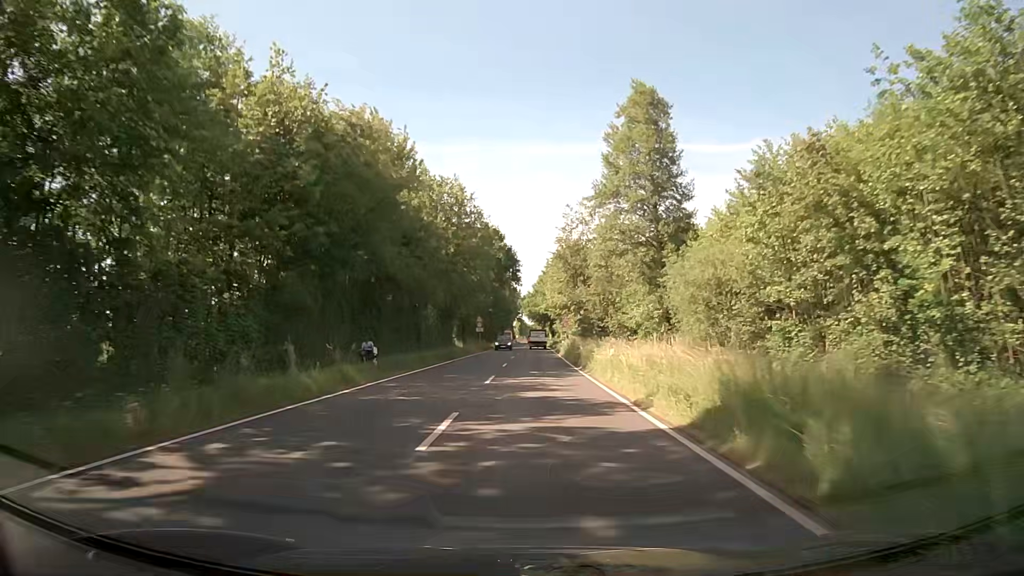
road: secondary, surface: asphalt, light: Day
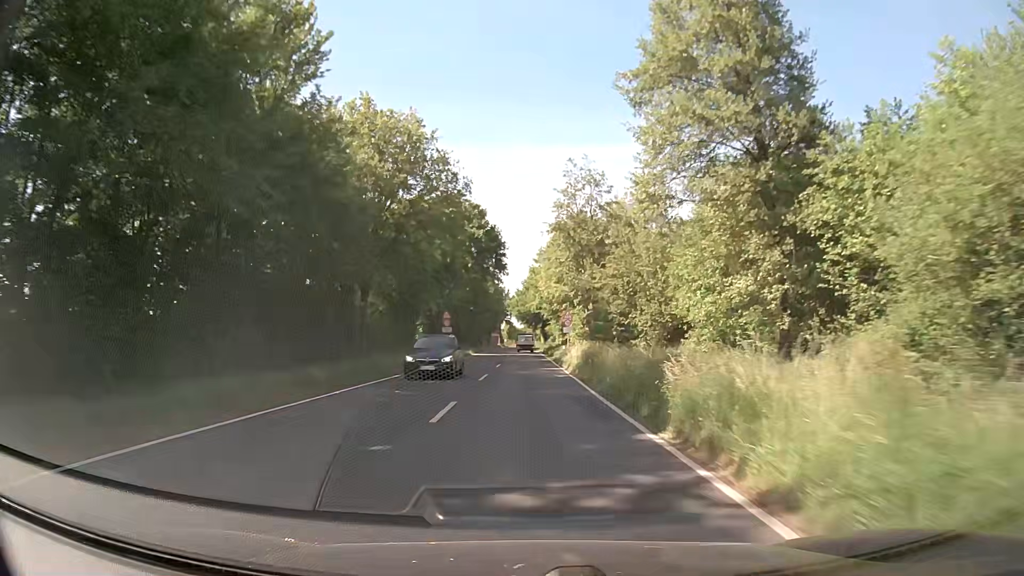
(+0.3, +21.2) m; +1°
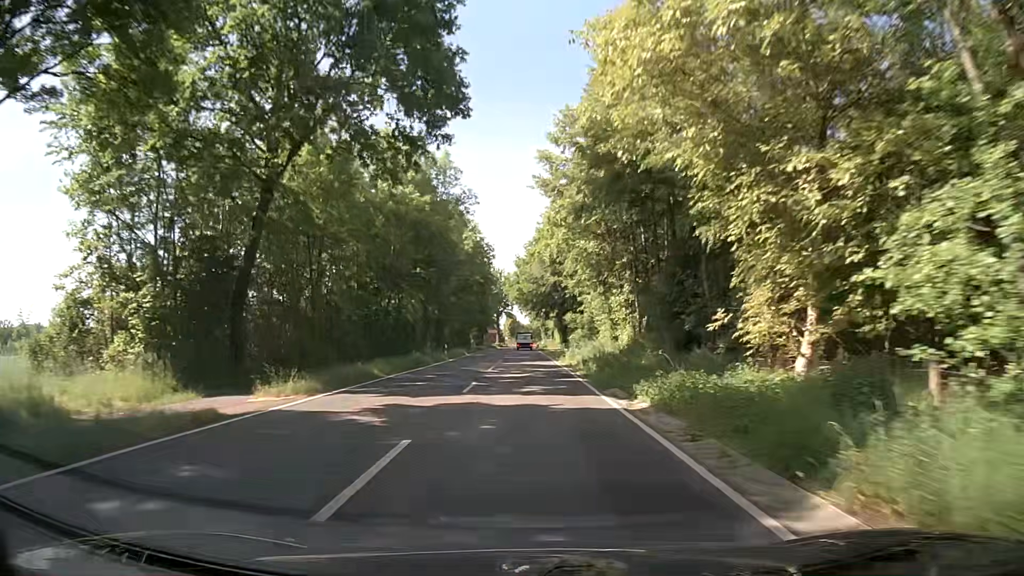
(-0.3, +54.6) m; 0°
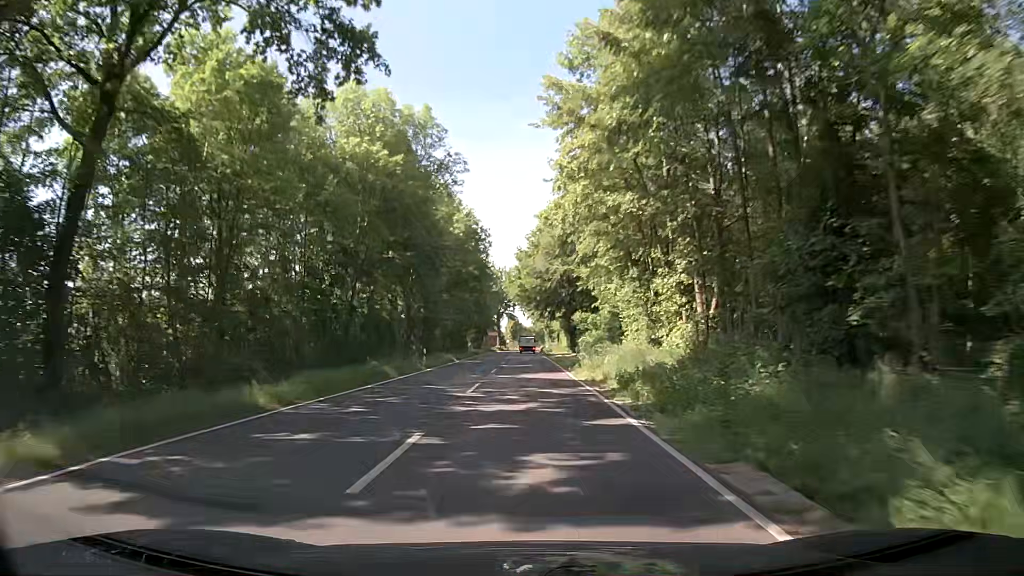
(-0.1, +11.0) m; 0°
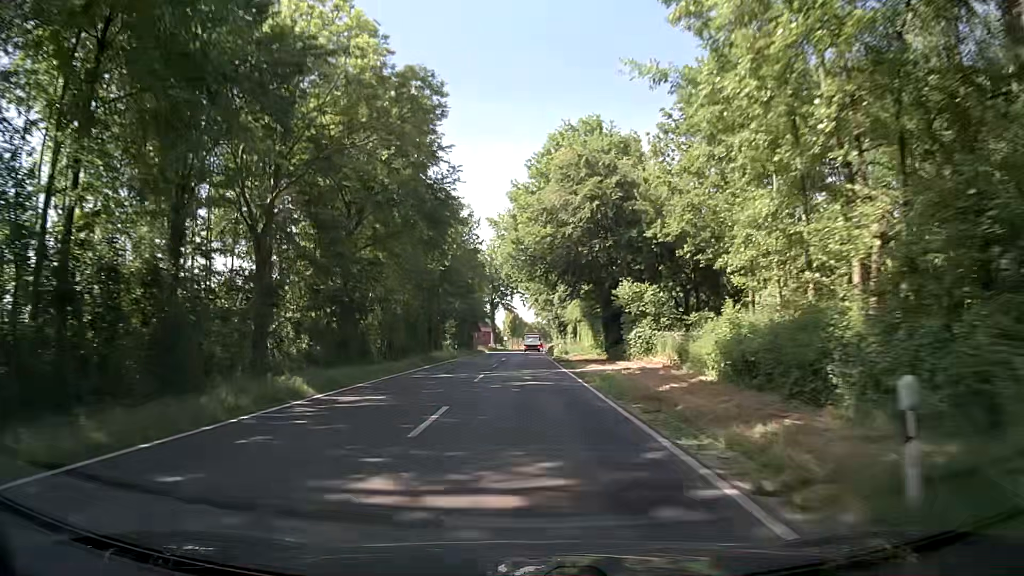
(-0.4, +33.1) m; -1°
